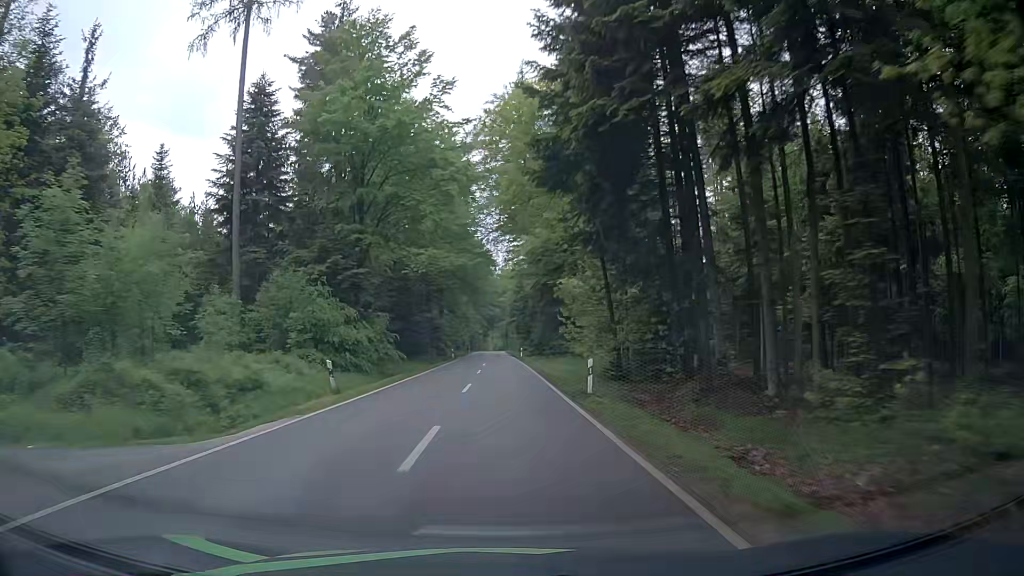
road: tertiary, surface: asphalt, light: Day
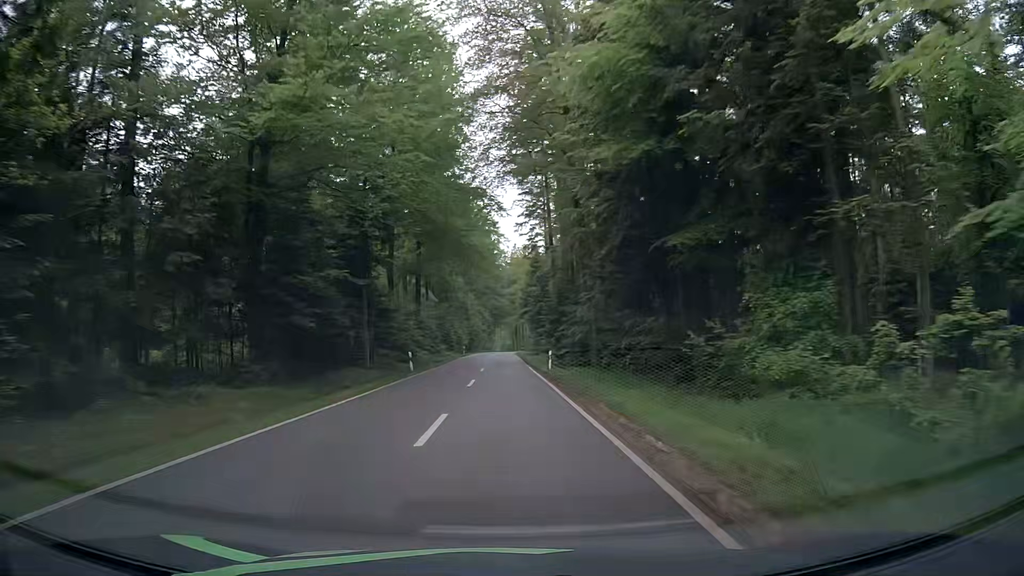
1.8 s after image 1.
(-0.5, +34.4) m; -1°
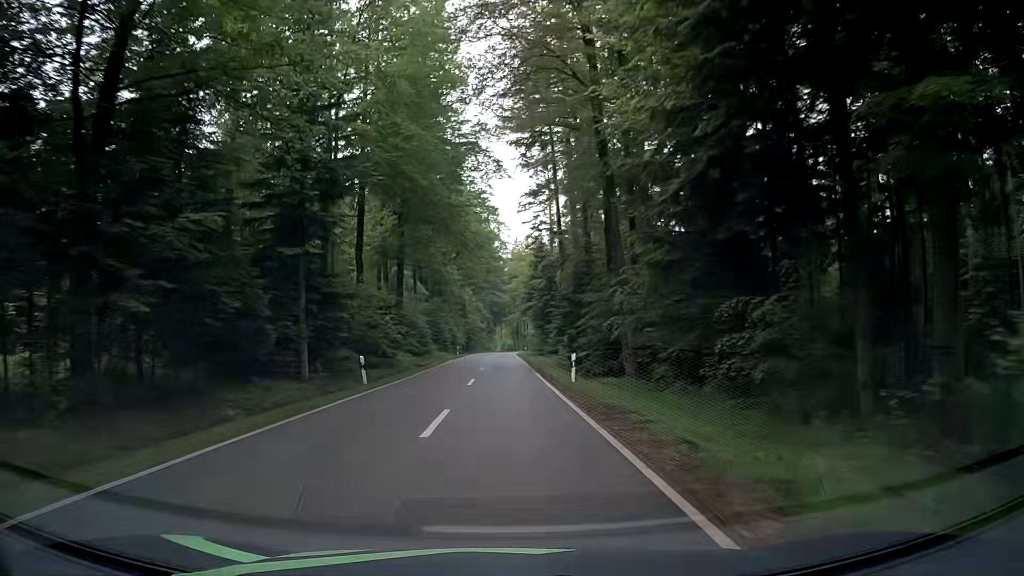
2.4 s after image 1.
(-0.1, +11.4) m; -1°
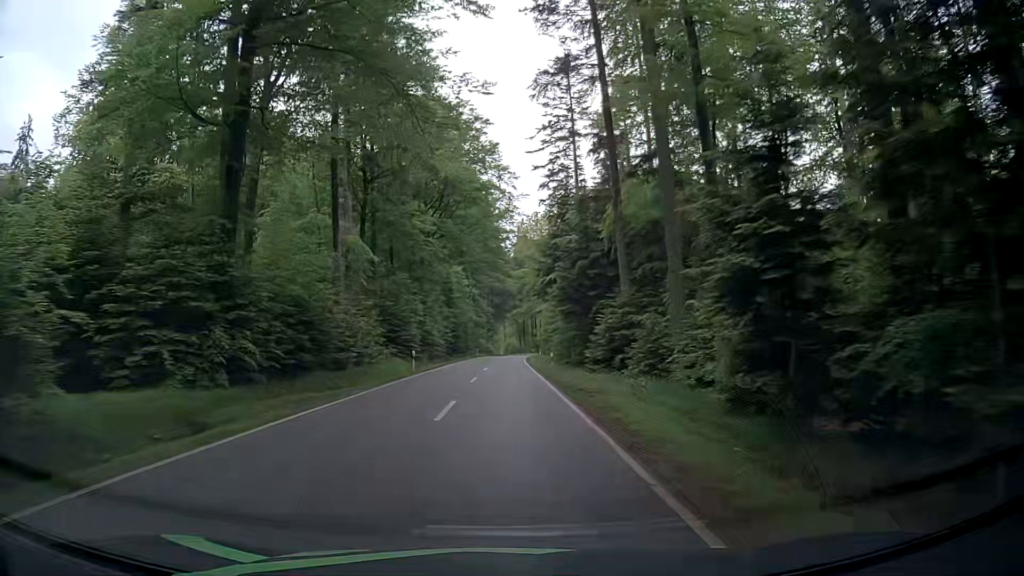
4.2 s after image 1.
(+0.6, +34.0) m; +1°
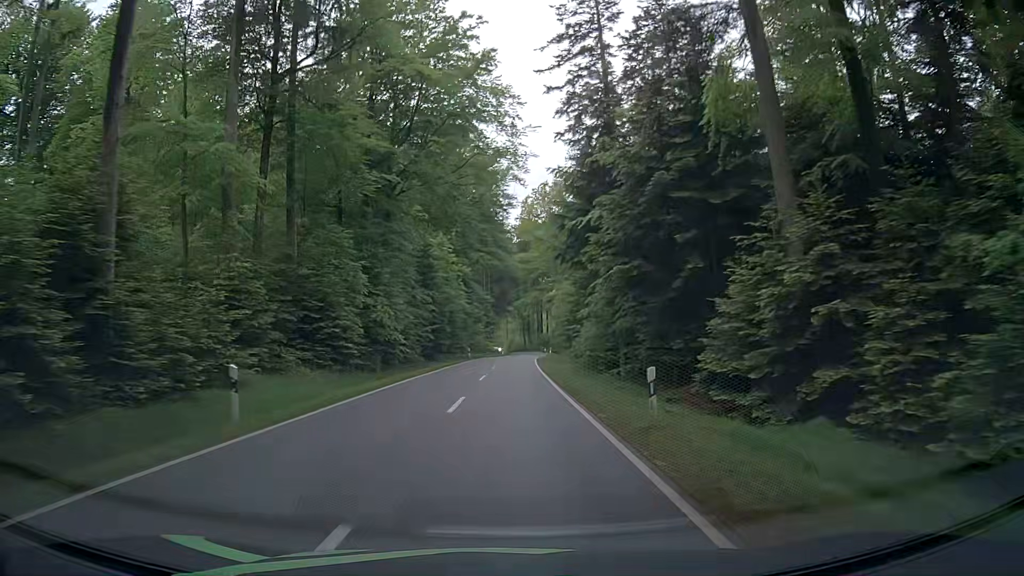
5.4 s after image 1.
(0.0, +22.6) m; 0°
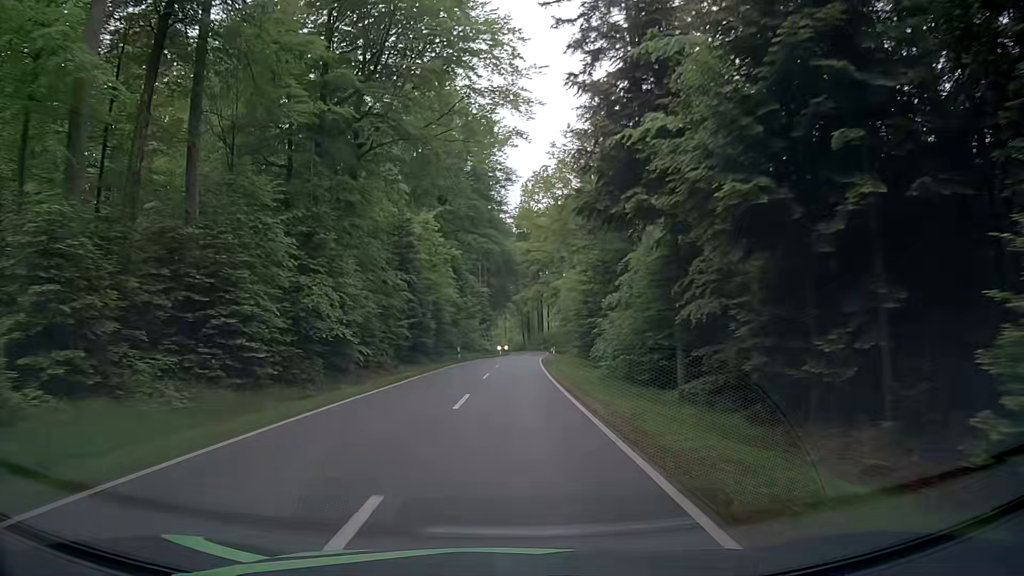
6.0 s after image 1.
(0.0, +11.3) m; 0°
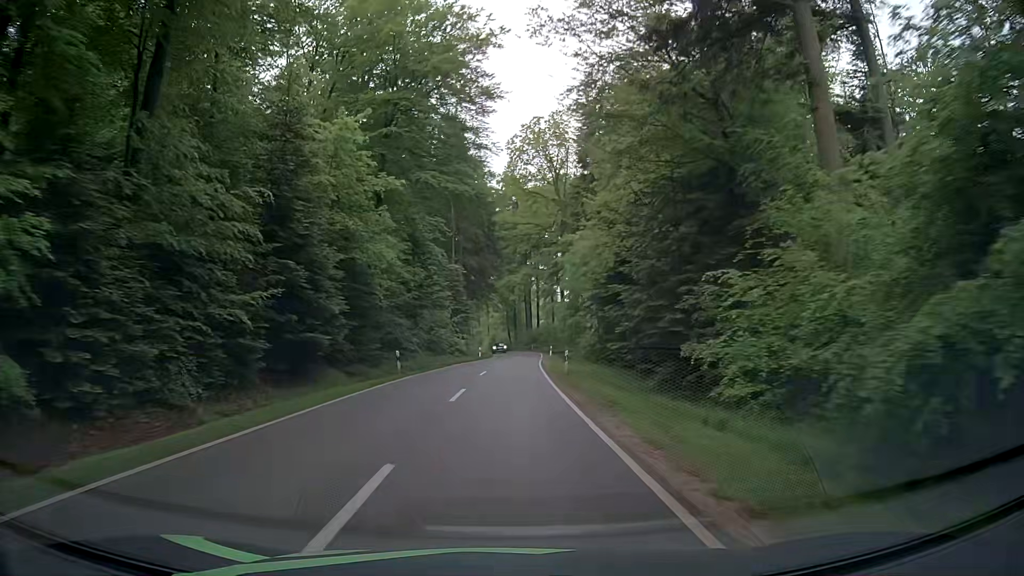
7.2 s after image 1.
(+0.2, +22.7) m; +1°
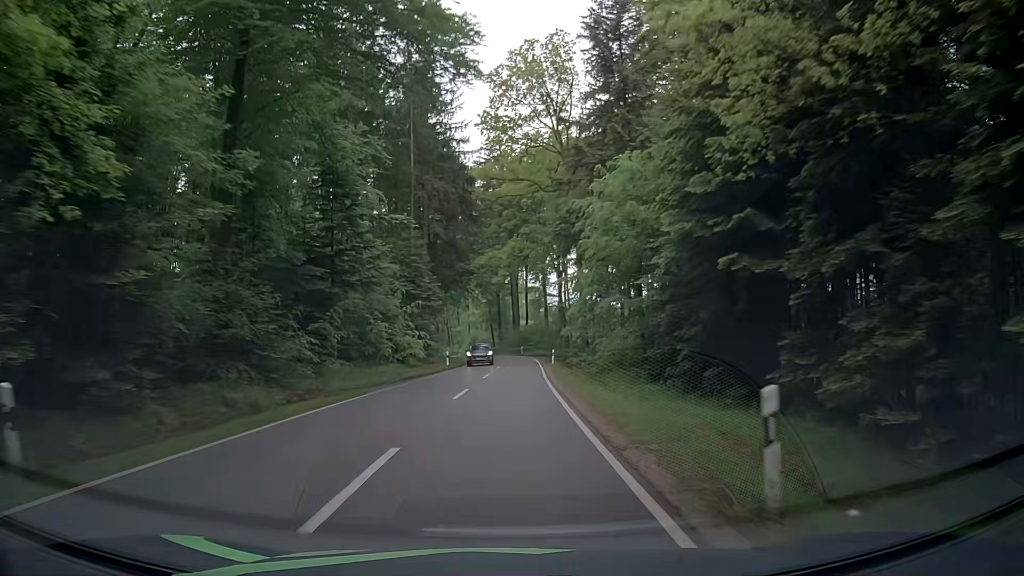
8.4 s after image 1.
(+0.2, +22.7) m; +2°
(0, +10) (0, +20) (0, +30) (0, +40) (0, +50) (0, +60) (-1, +70) (-2, +80) (-3, +90) (-5, +100) m
